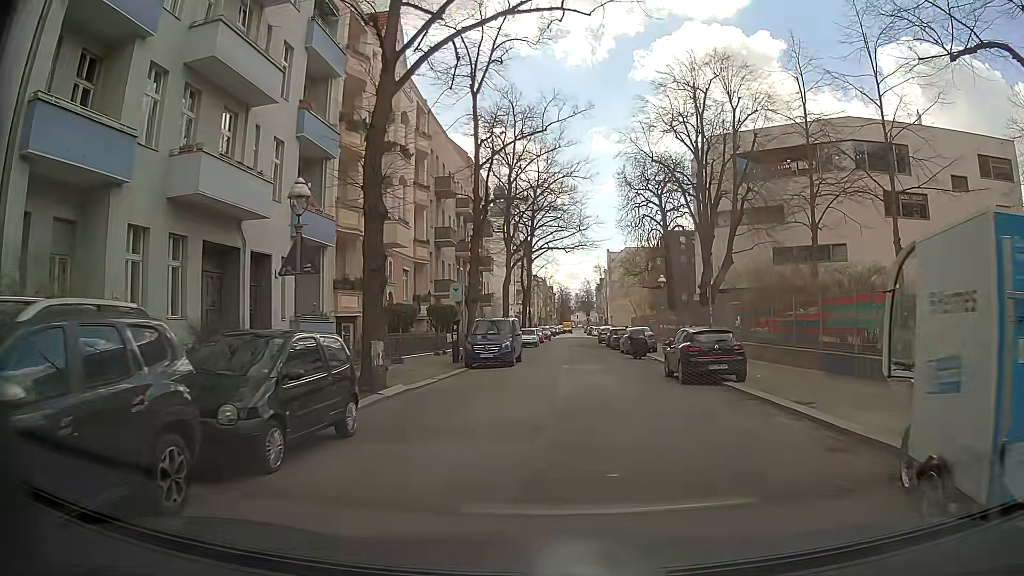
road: residential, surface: asphalt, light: Day
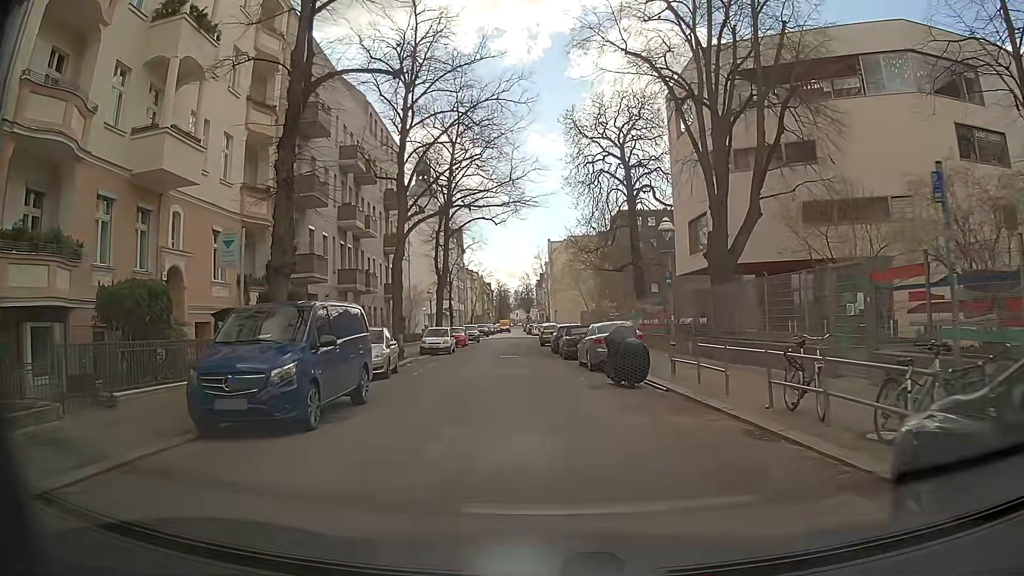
(+1.4, +16.7) m; +5°
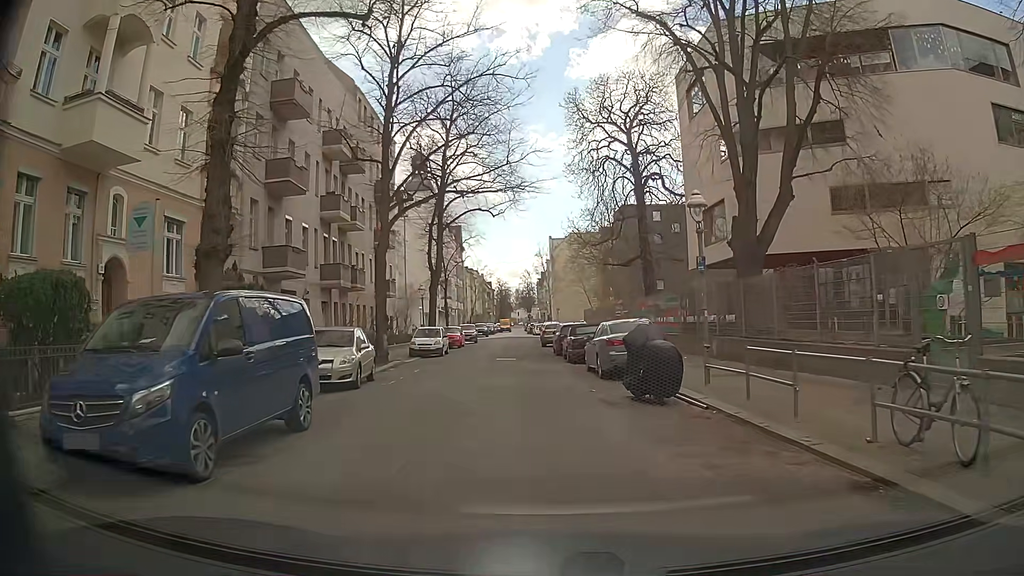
(0.0, +3.4) m; +1°
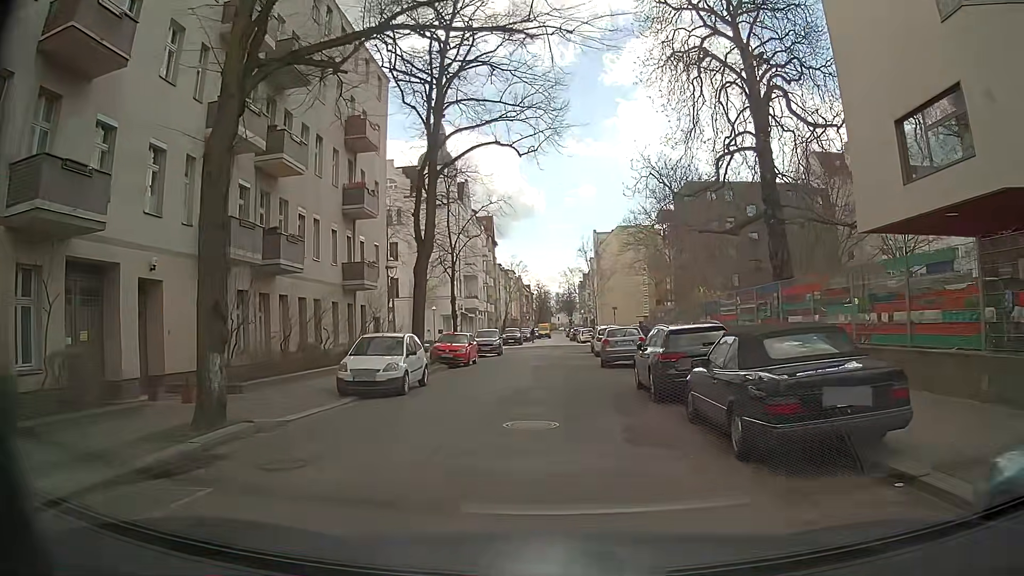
(-0.7, +17.4) m; -5°
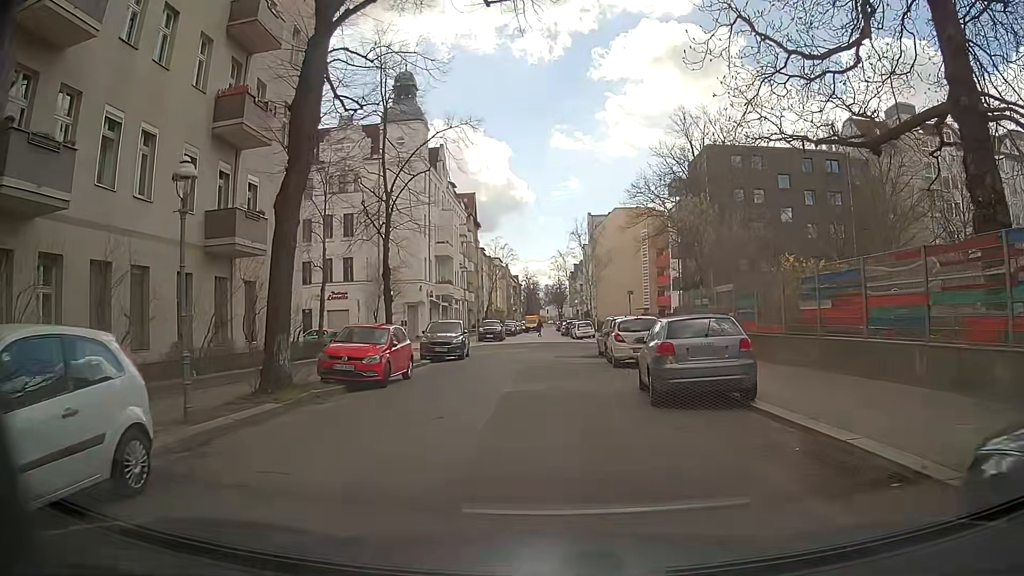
(+0.2, +13.4) m; +1°
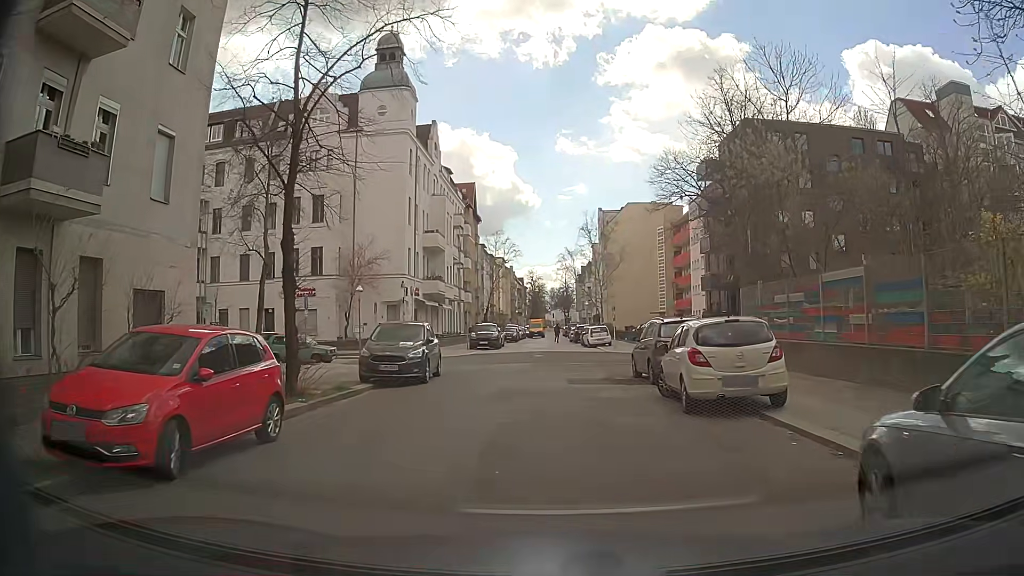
(+0.2, +9.7) m; +1°
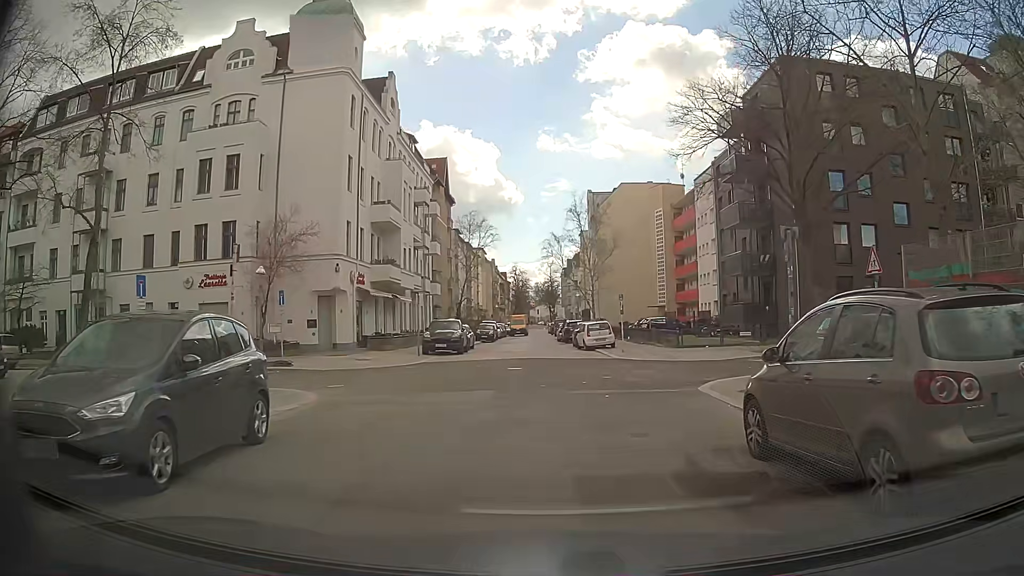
(+0.1, +12.0) m; -1°
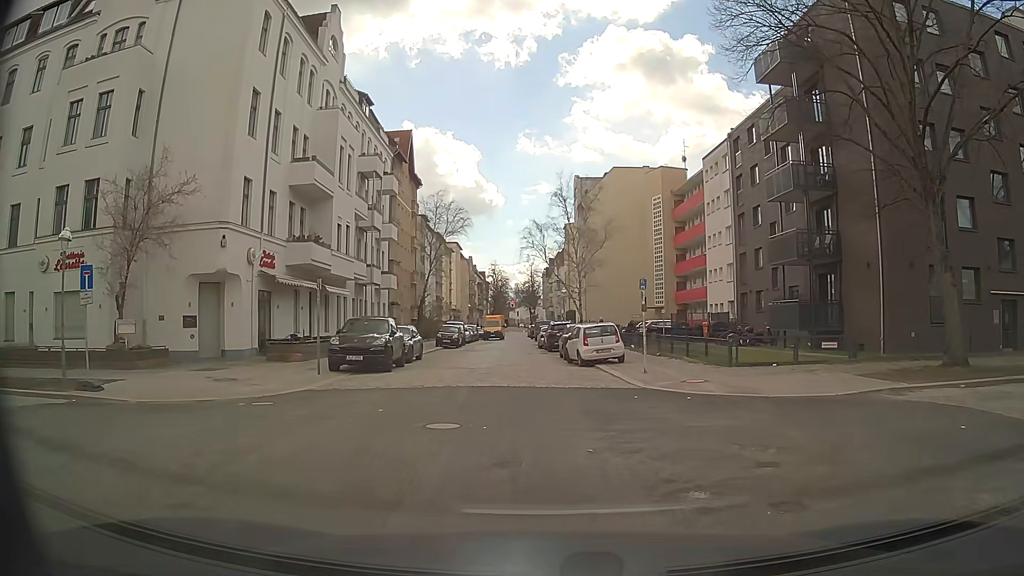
(+0.5, +11.6) m; +2°
(0, +10) (0, +20) (-1, +30) (-1, +40) (-1, +50) (-1, +60) (-1, +70) (-1, +80) (-2, +90) (-2, +100) m
